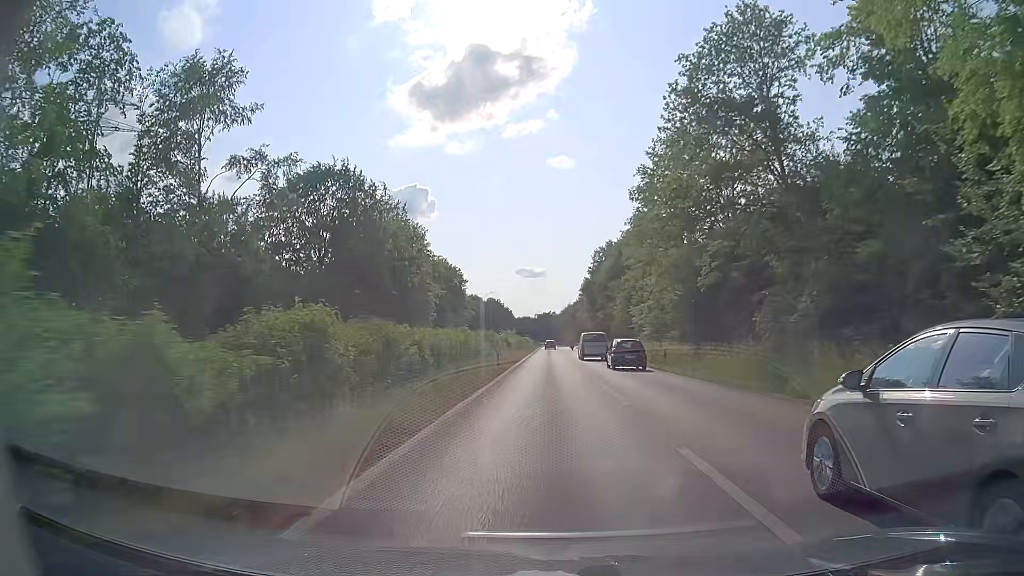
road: trunk_link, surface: asphalt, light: Day
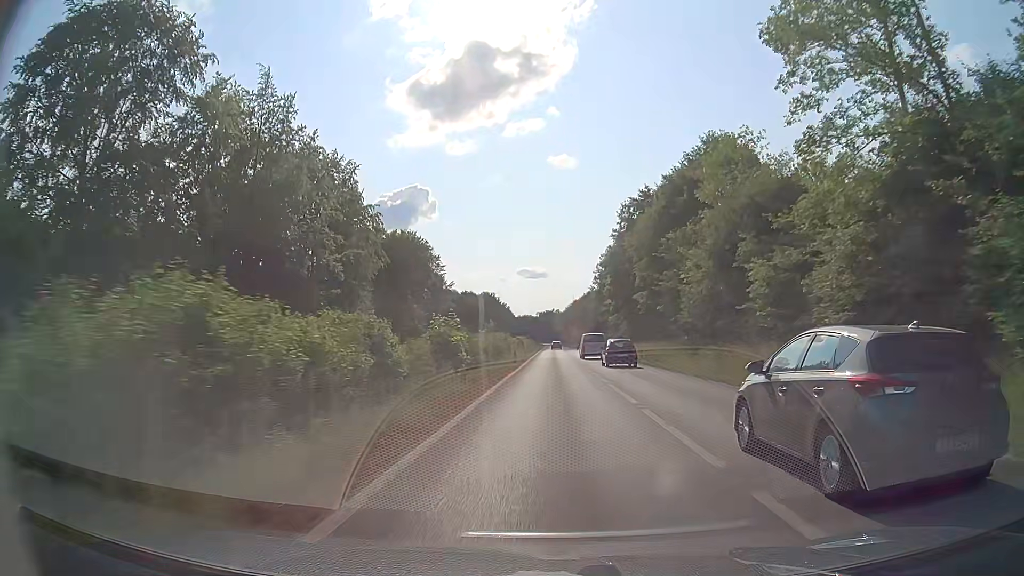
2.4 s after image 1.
(-0.2, +39.0) m; 0°
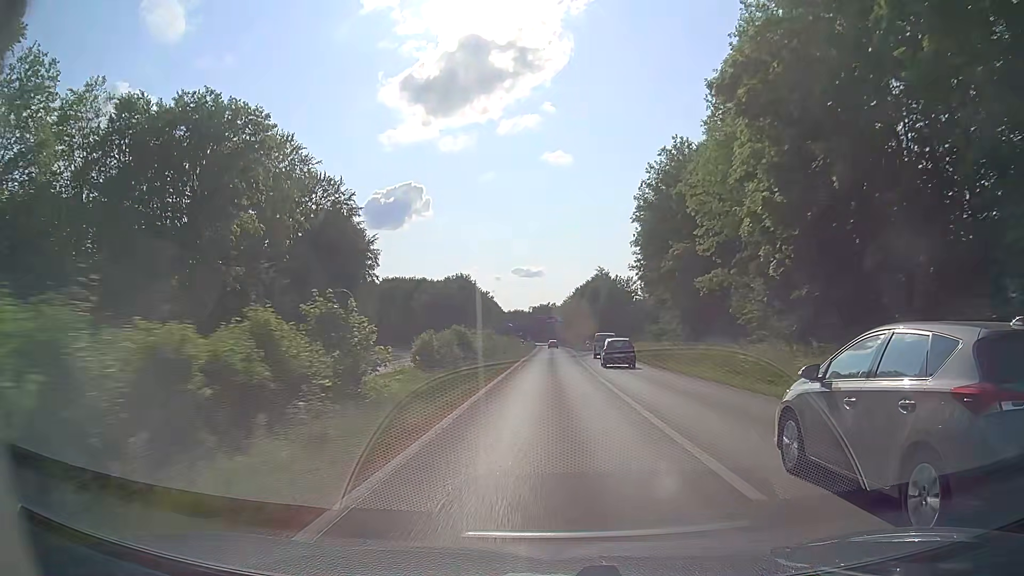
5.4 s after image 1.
(+0.3, +54.7) m; +1°
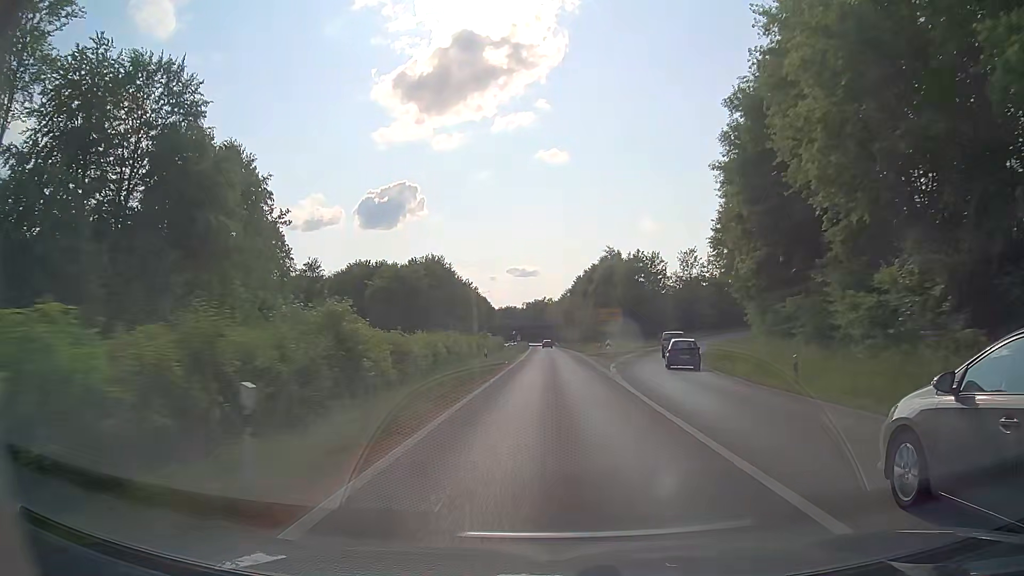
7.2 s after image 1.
(-0.1, +34.7) m; 0°
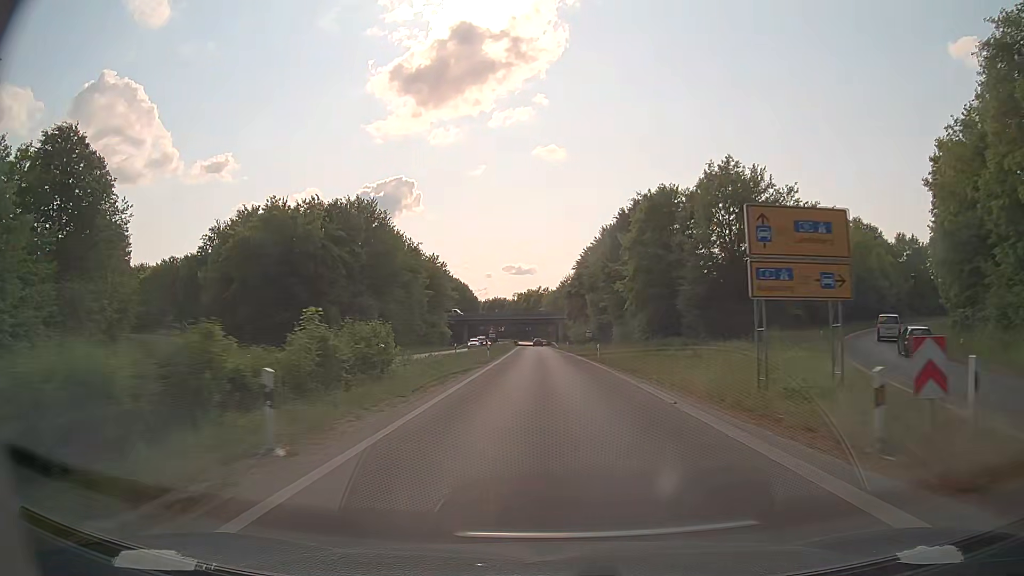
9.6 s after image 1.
(+0.2, +47.9) m; 0°
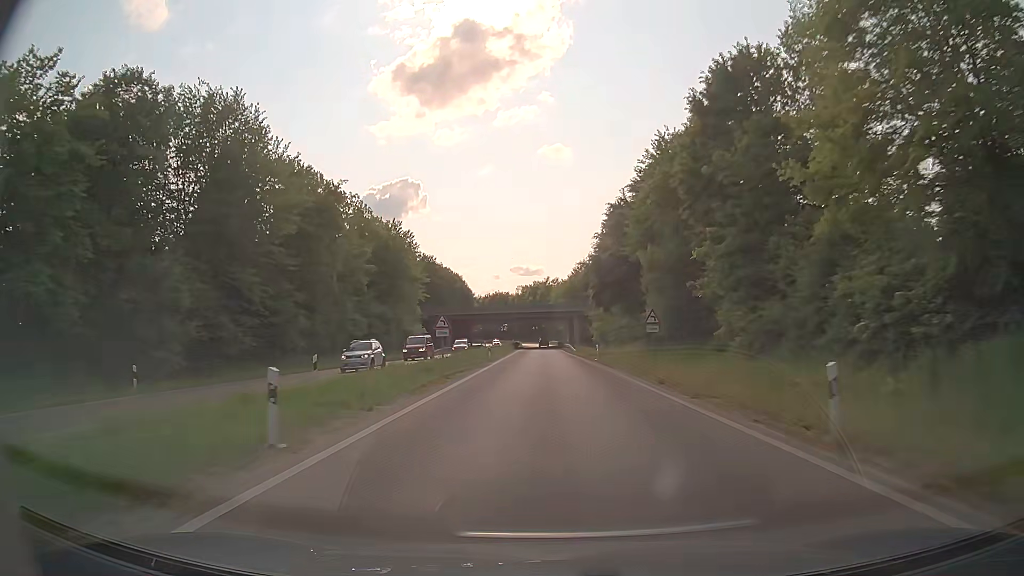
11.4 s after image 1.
(0.0, +36.9) m; 0°
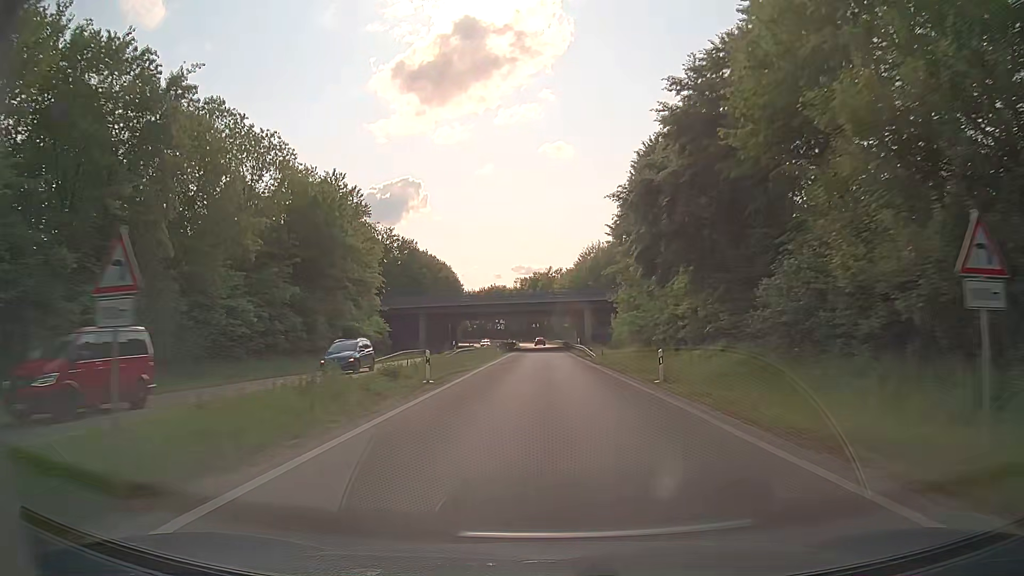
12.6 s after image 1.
(-0.2, +24.9) m; 0°
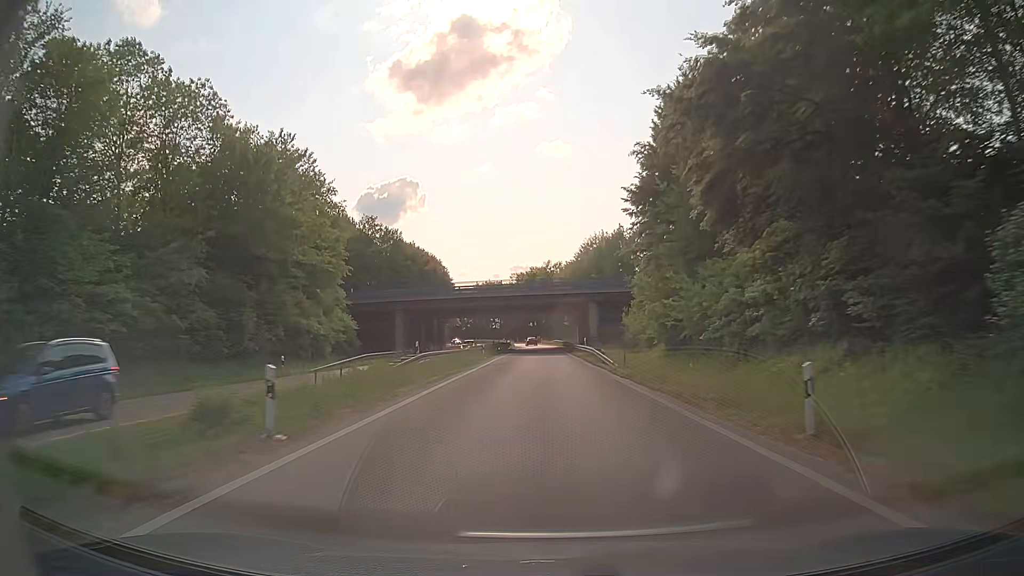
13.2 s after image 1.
(0.0, +12.4) m; 0°
